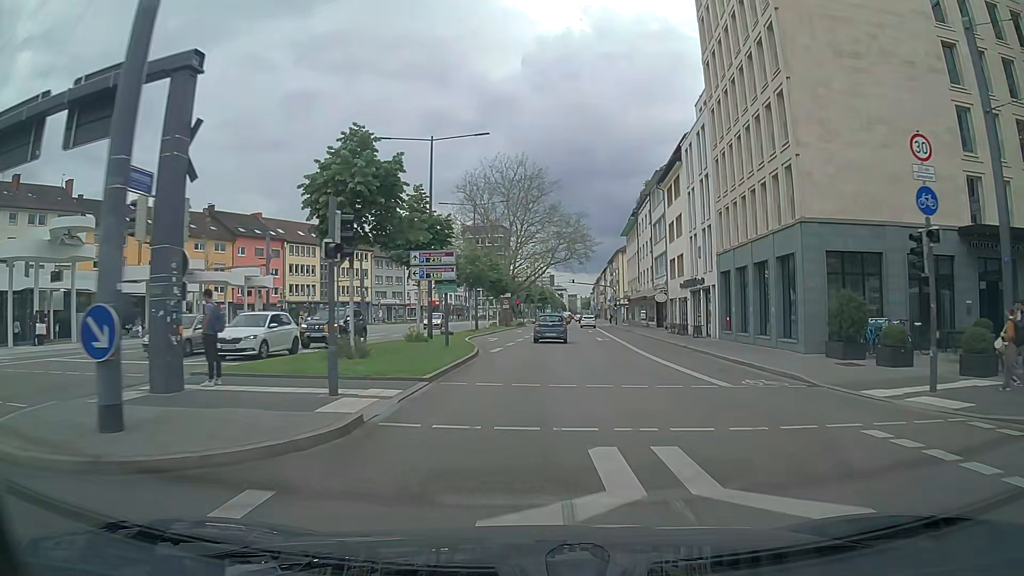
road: primary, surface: asphalt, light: Day
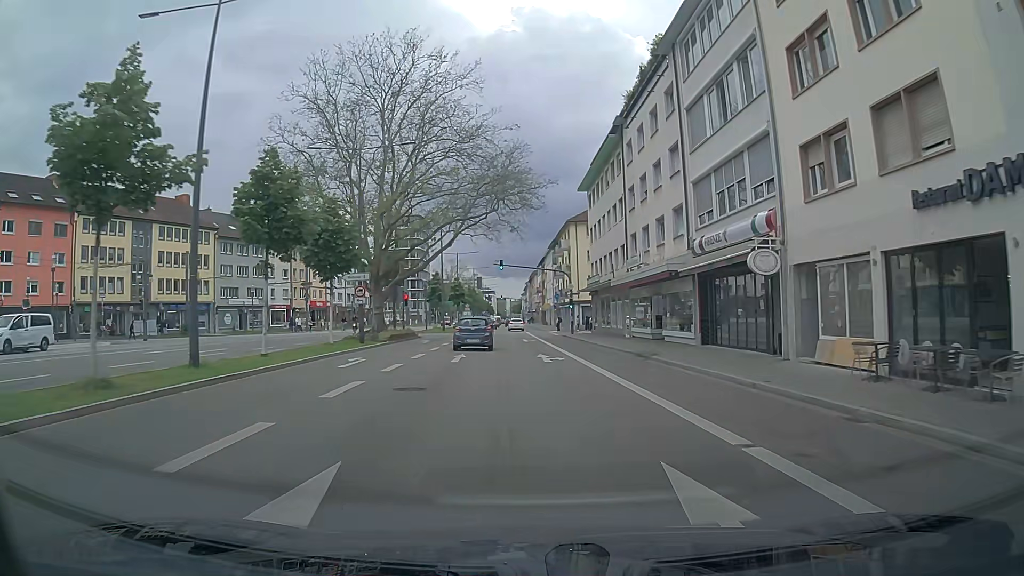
(+2.0, +37.3) m; +5°
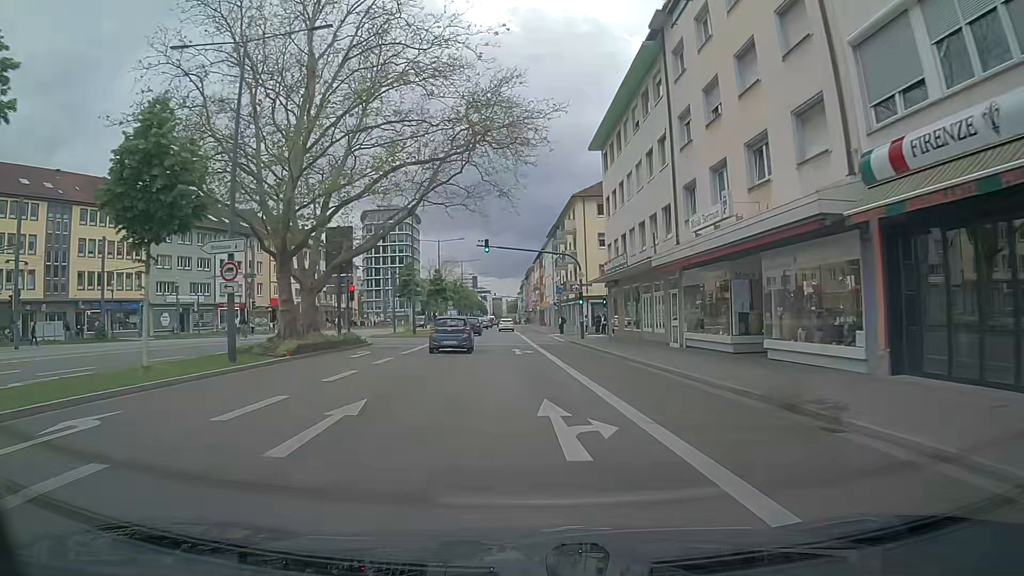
(+0.2, +15.0) m; 0°
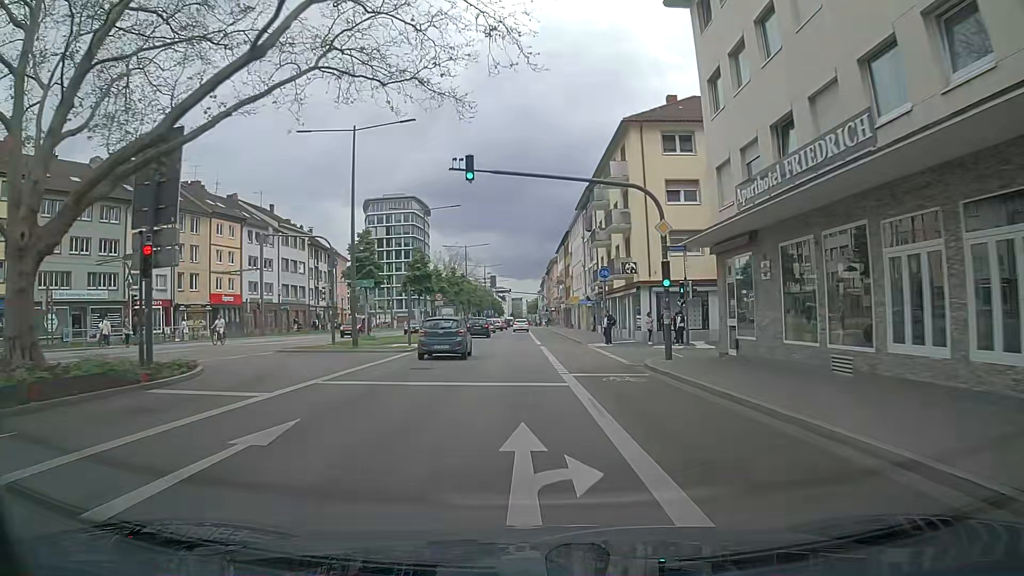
(+0.1, +22.5) m; 0°
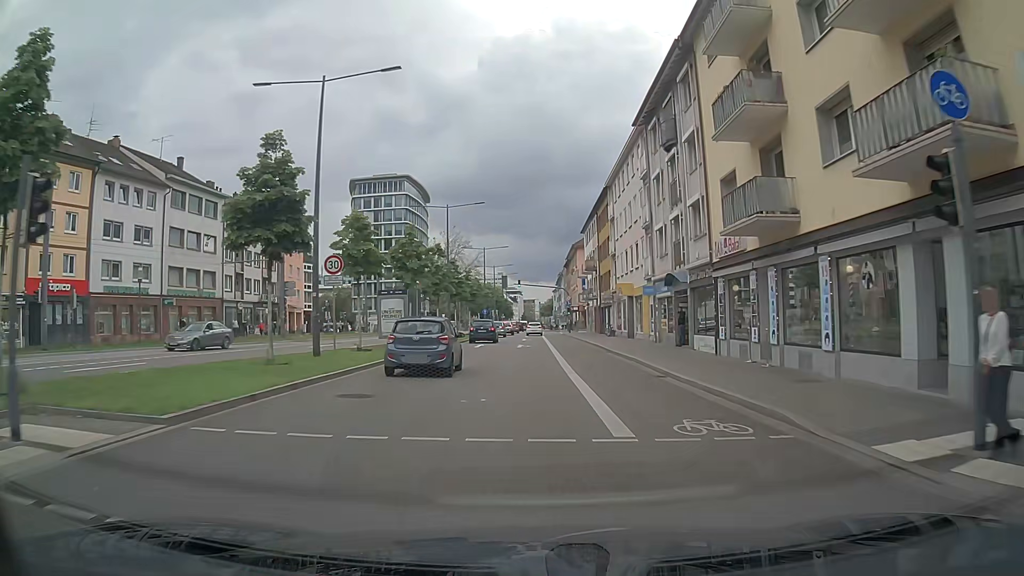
(-0.6, +29.9) m; -1°
